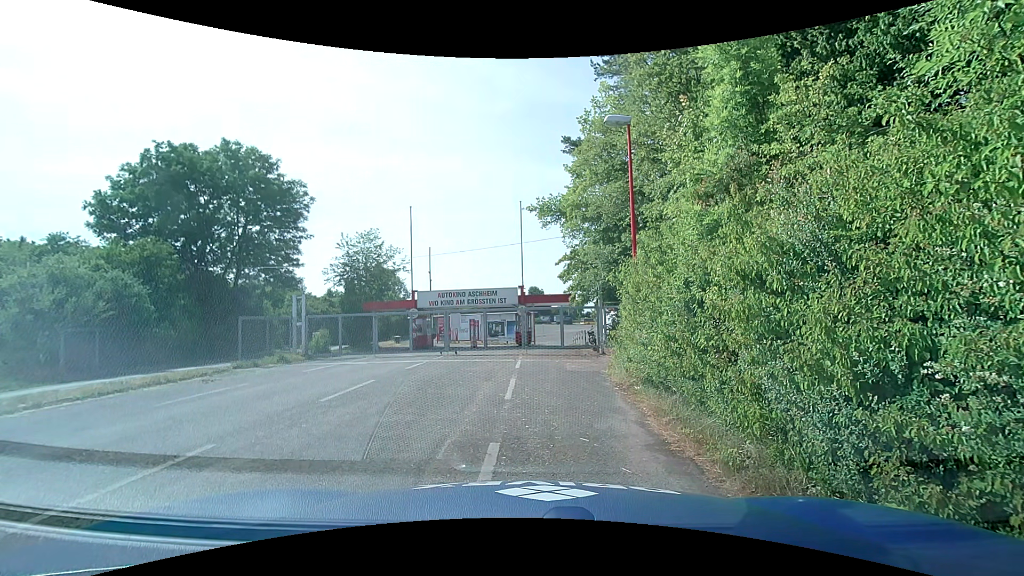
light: Day
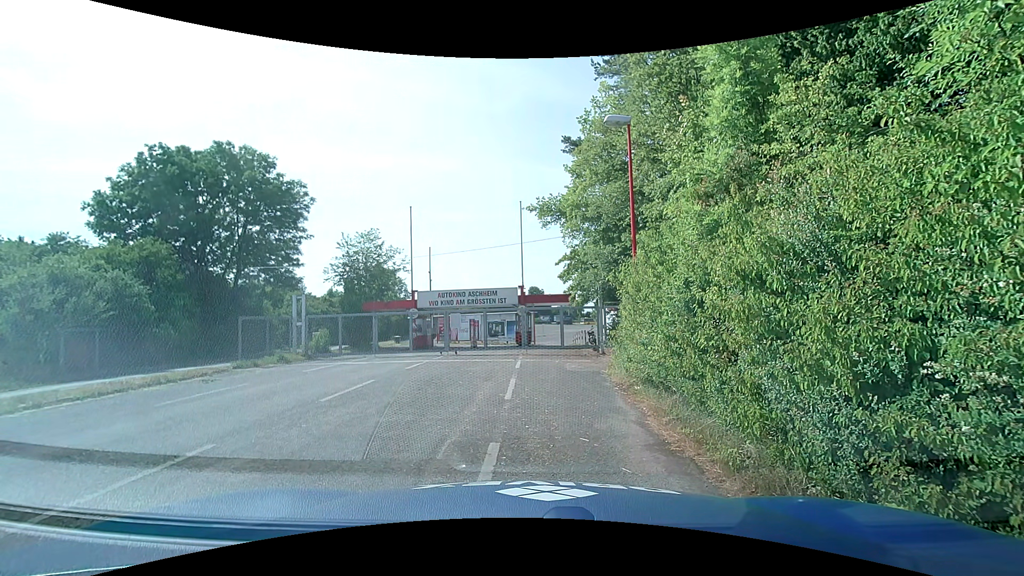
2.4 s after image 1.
(0.0, 0.0) m; 0°
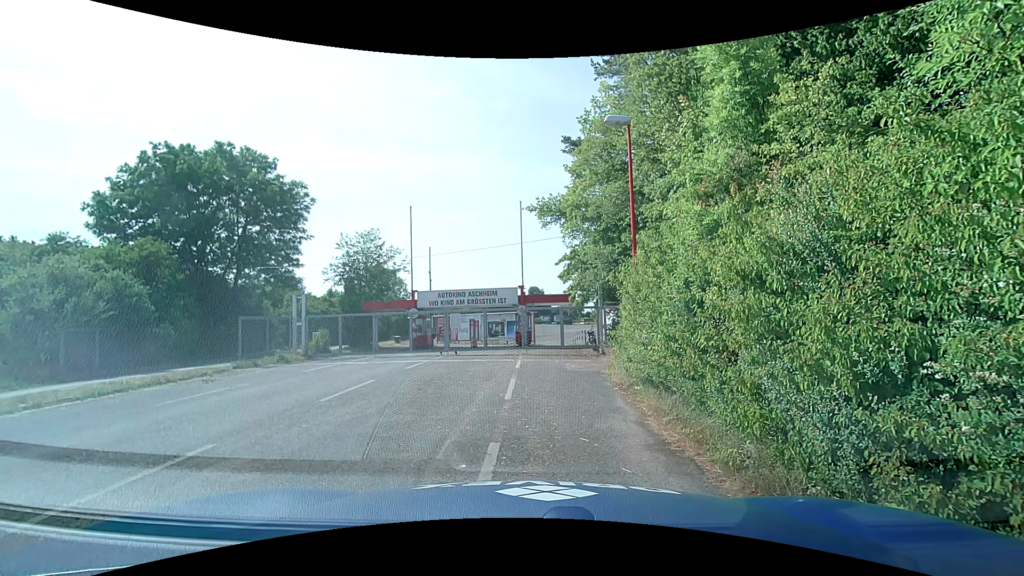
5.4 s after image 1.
(0.0, 0.0) m; 0°
